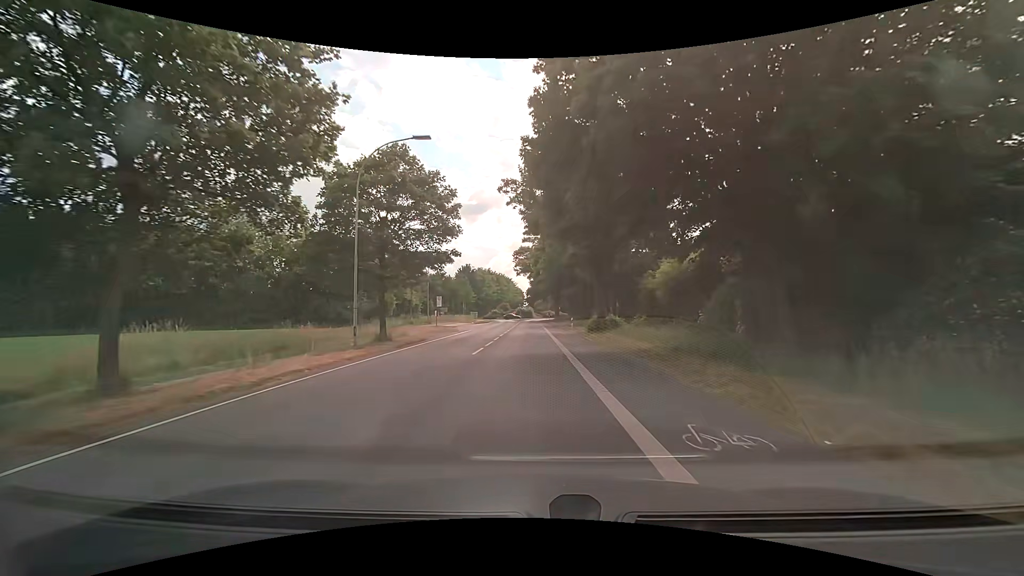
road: secondary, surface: asphalt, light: Day
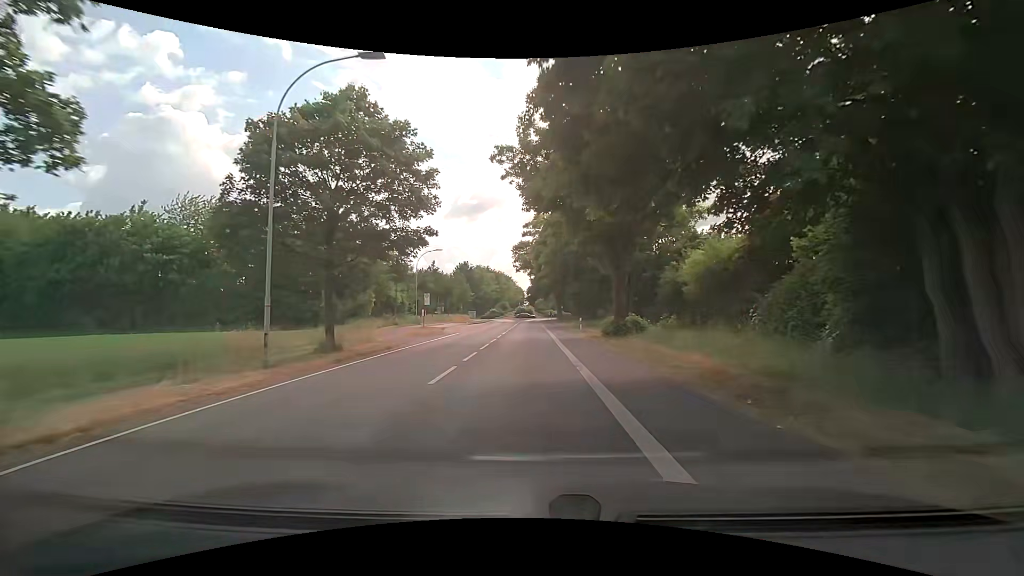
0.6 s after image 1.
(0.0, +7.0) m; 0°
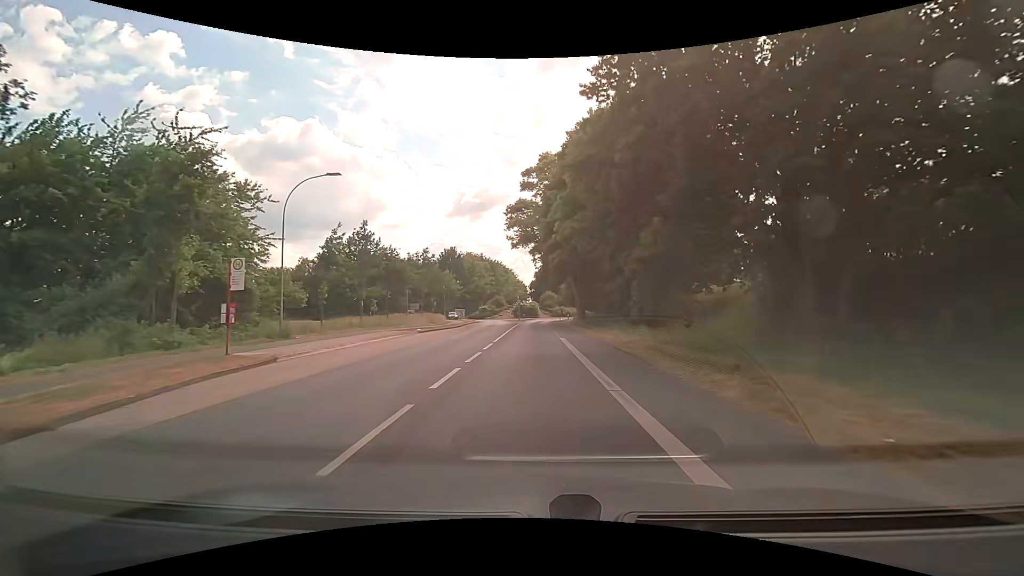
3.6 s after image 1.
(-0.3, +32.9) m; 0°
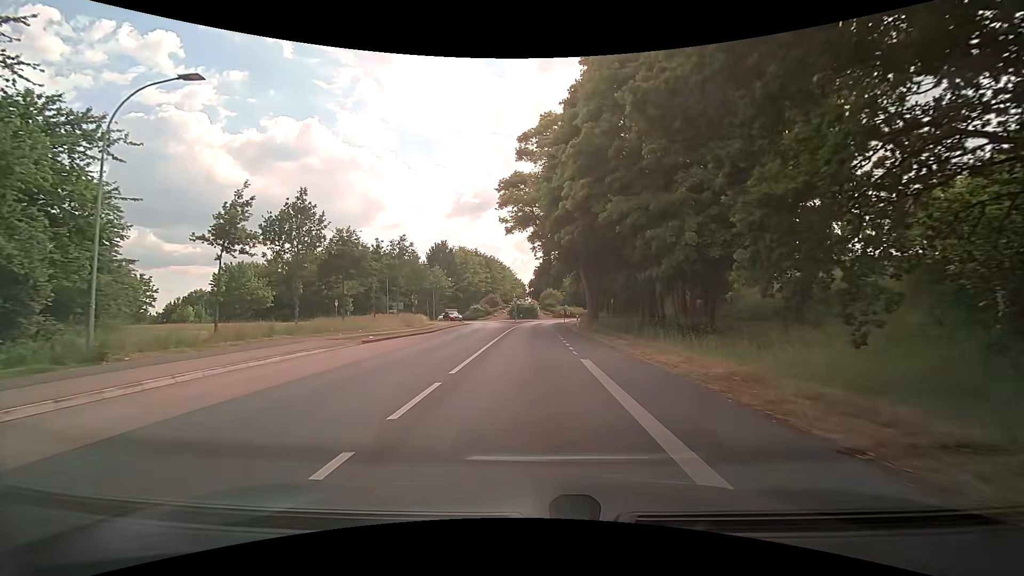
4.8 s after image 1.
(-0.1, +11.6) m; 0°
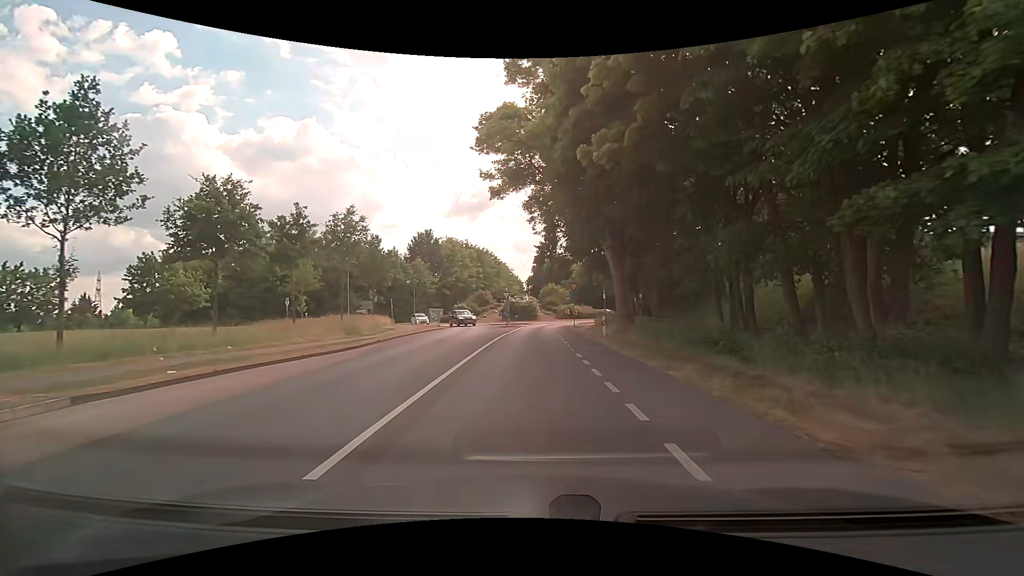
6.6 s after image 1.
(-0.1, +15.7) m; 0°
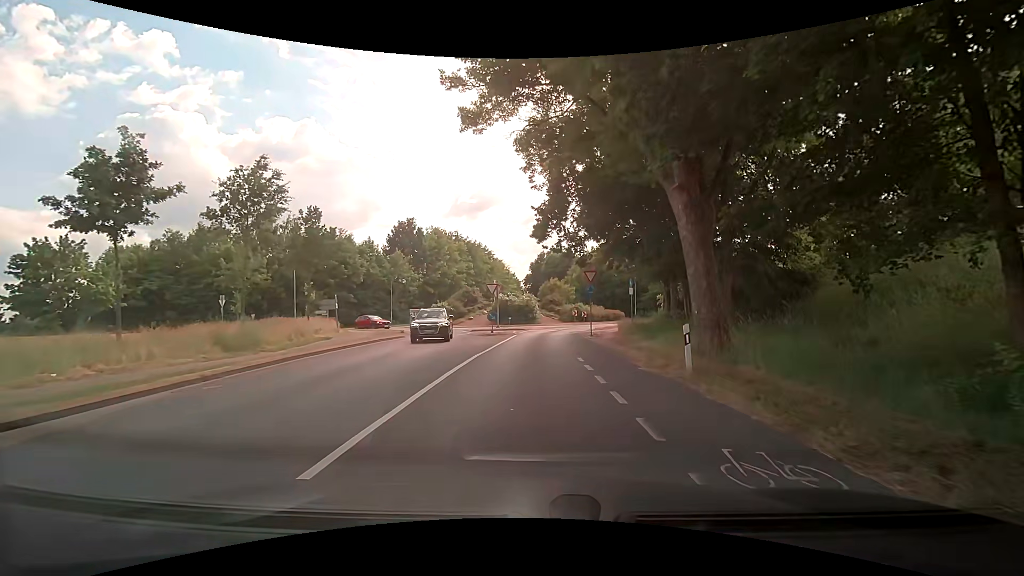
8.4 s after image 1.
(-0.1, +13.3) m; 0°
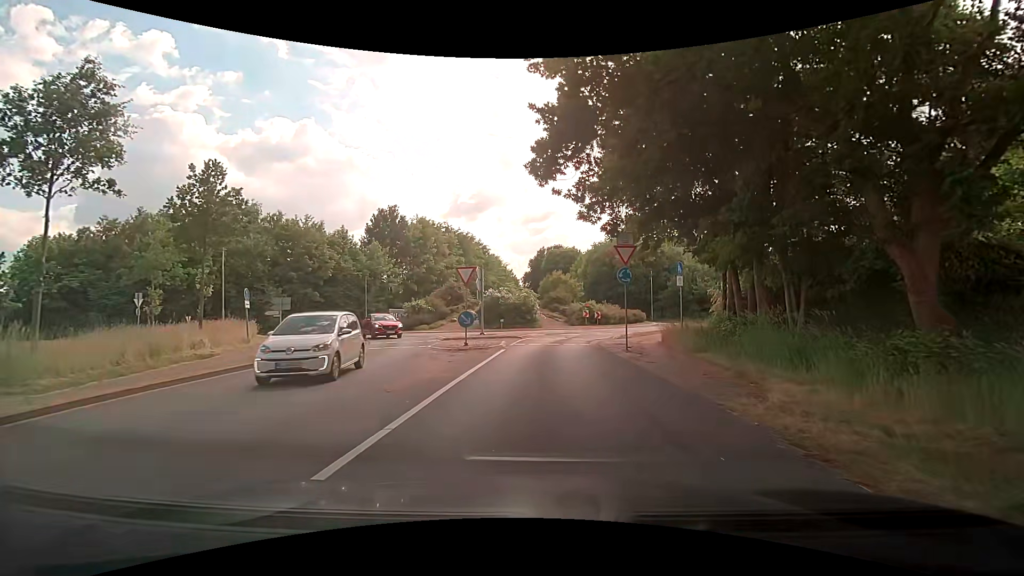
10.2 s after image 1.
(-0.2, +10.9) m; +1°
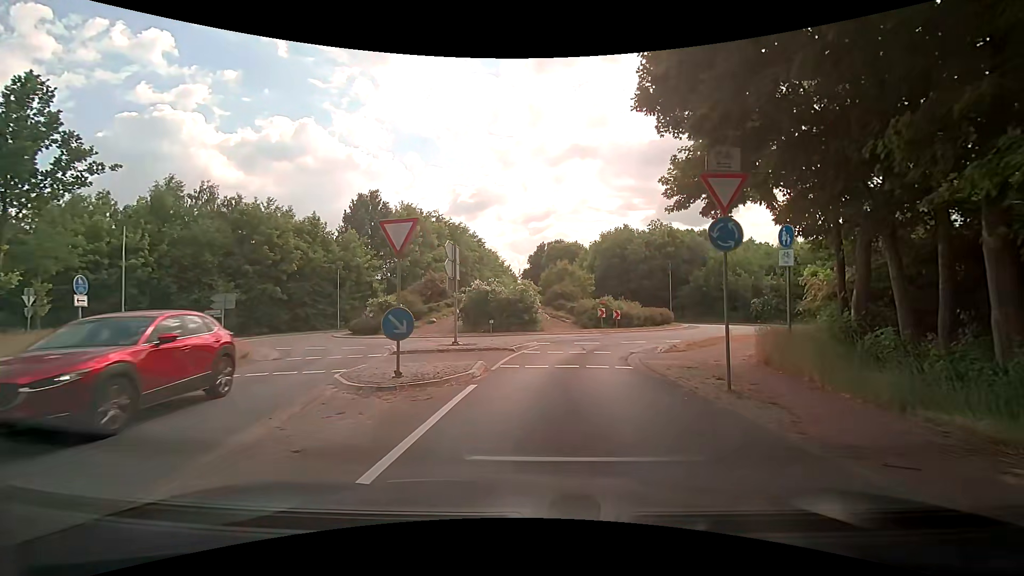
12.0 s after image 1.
(-0.2, +9.0) m; -2°
